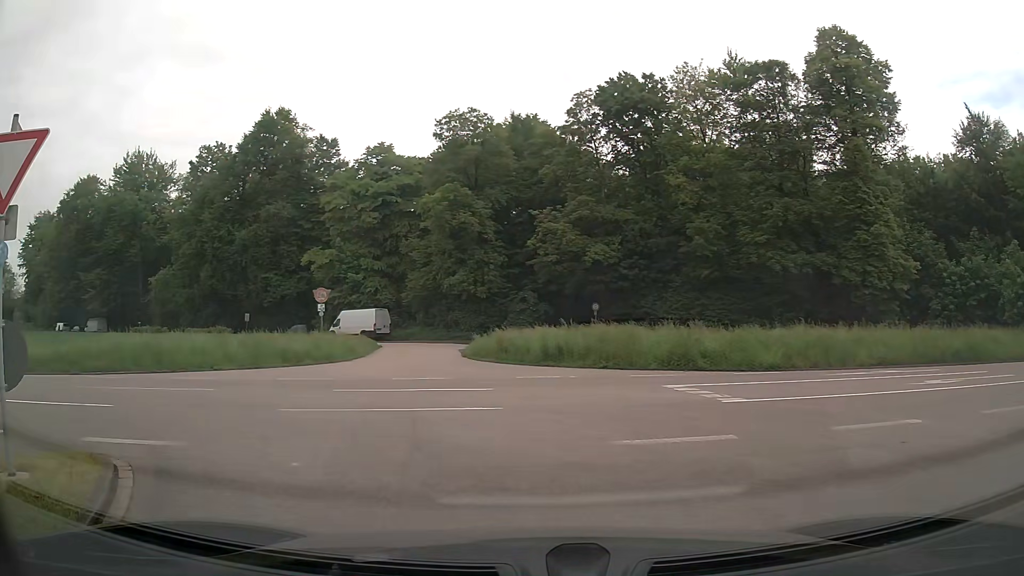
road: unclassified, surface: asphalt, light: Day
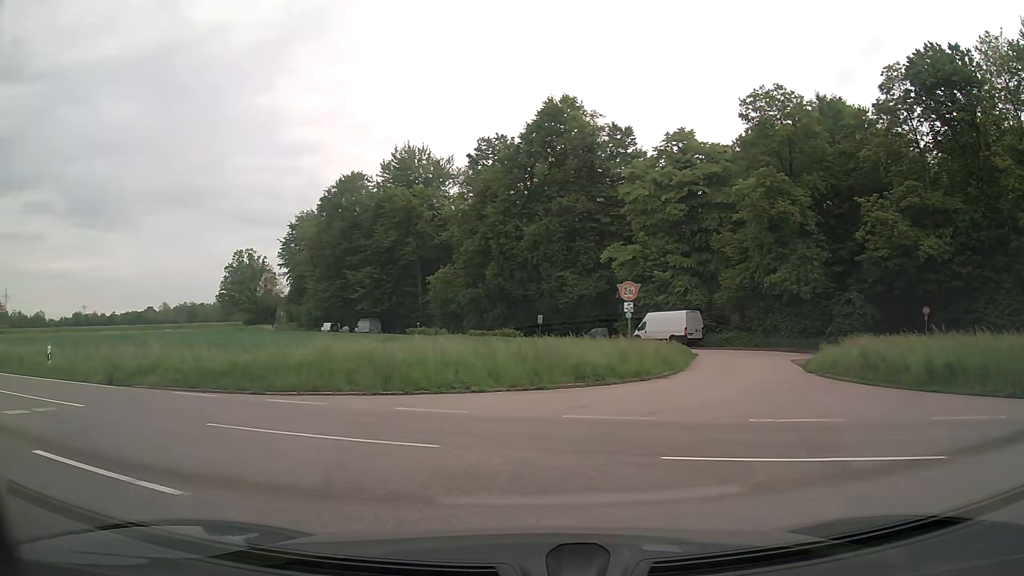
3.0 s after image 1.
(-1.4, +6.4) m; -24°
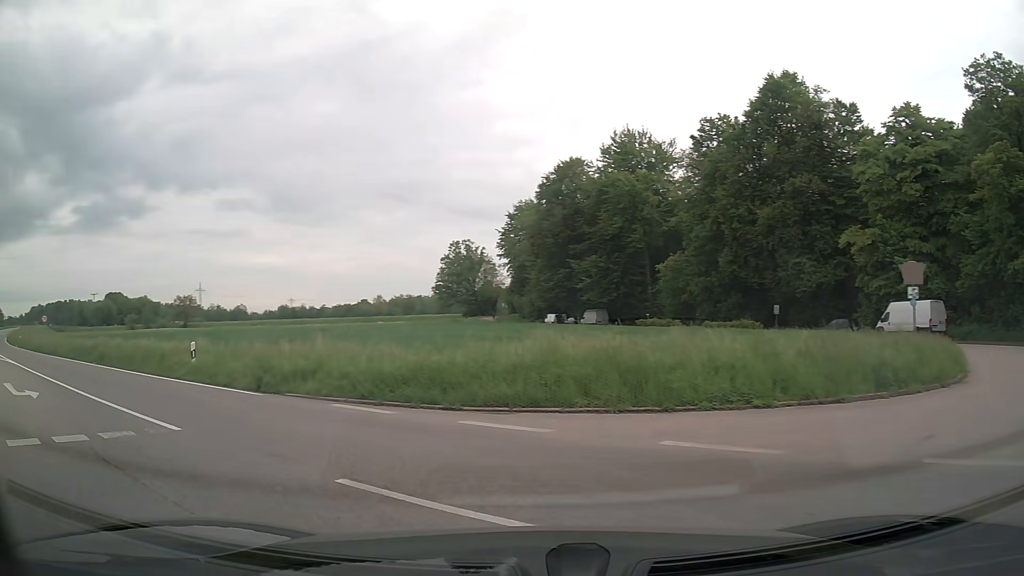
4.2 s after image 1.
(-0.8, +4.5) m; -20°
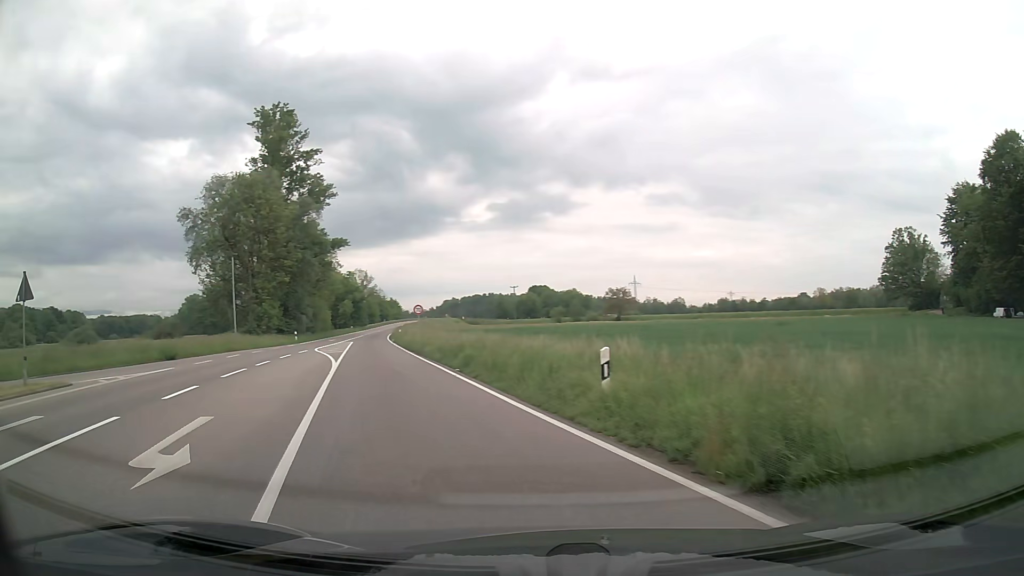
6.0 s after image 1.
(-3.2, +9.2) m; -37°
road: secondary
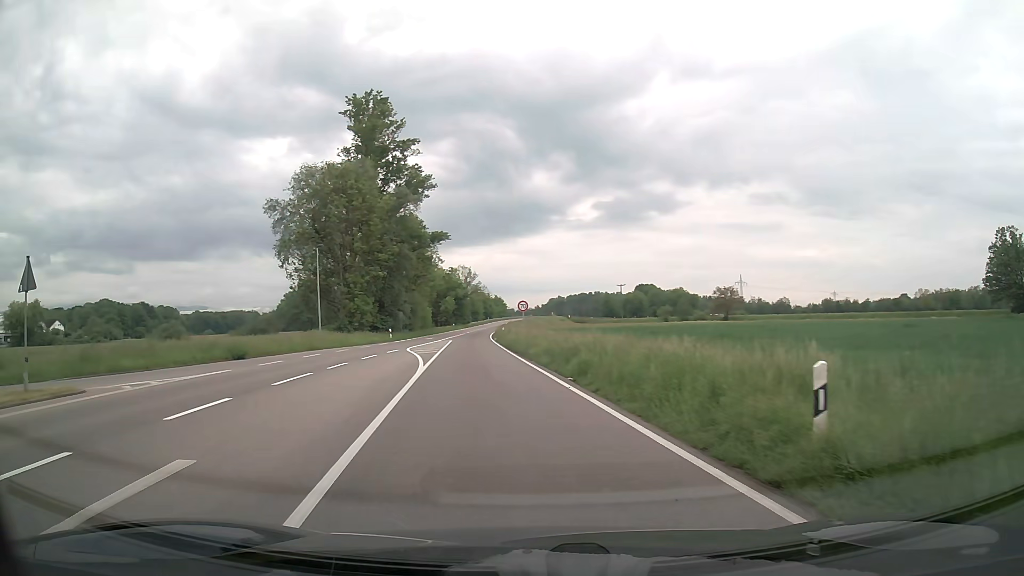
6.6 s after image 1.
(-0.3, +4.1) m; -9°
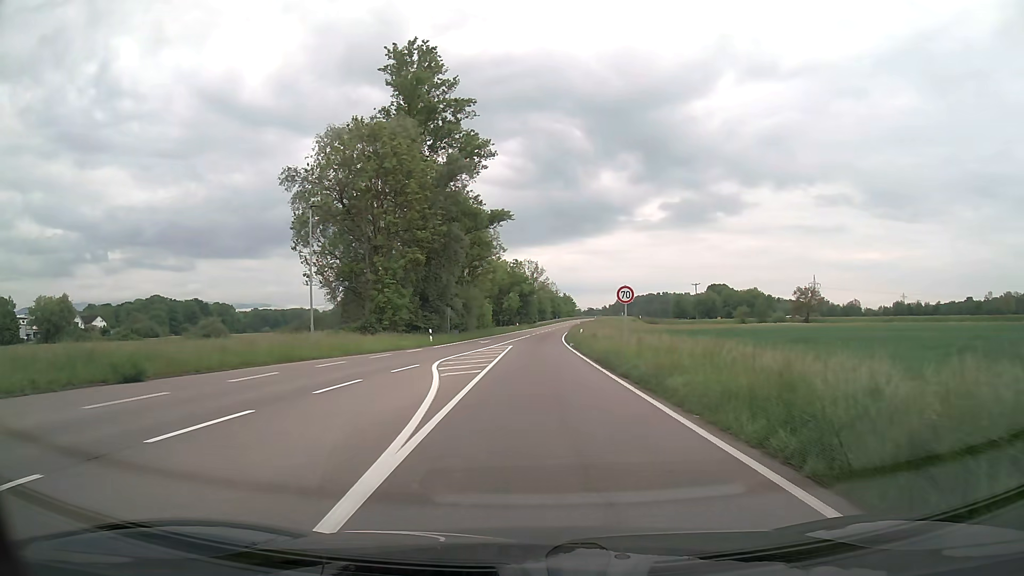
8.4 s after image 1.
(-1.0, +14.9) m; -4°
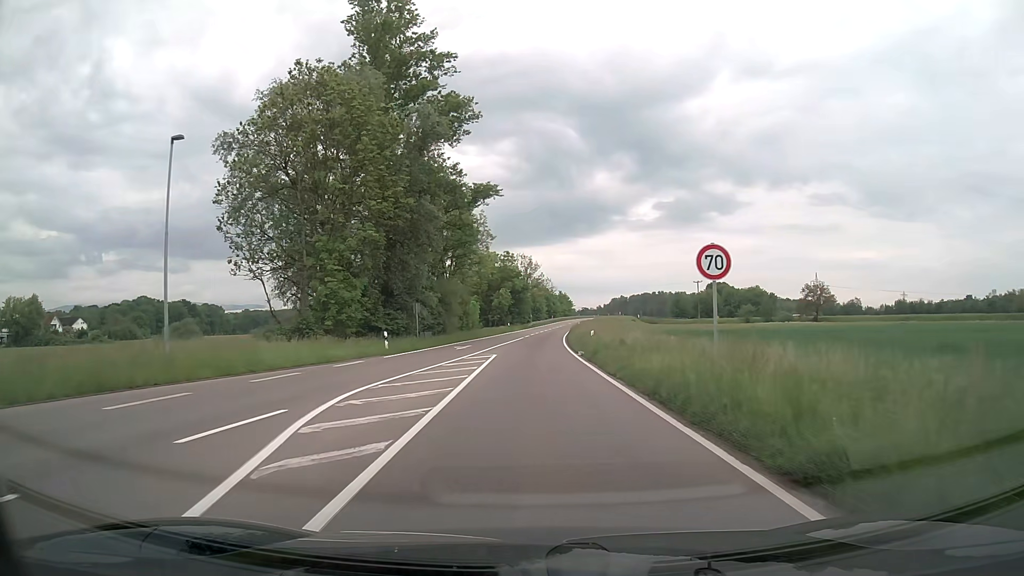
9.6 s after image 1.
(+0.1, +12.1) m; +1°
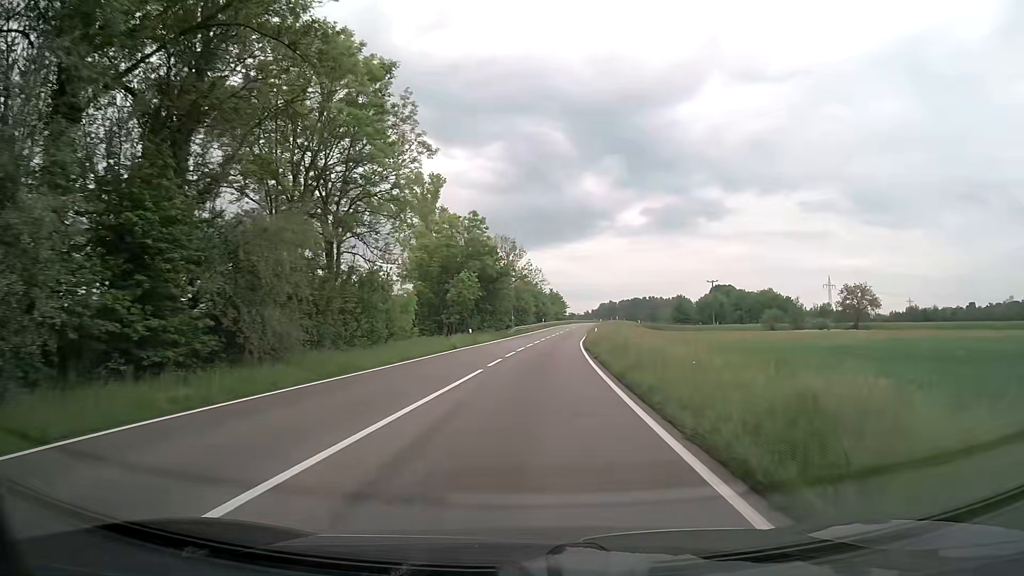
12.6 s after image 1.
(+0.3, +36.8) m; +1°
(0, +10) (0, +20) (+1, +30) (+1, +40) (+2, +50) (+3, +60) (+4, +70) (+5, +80) (+6, +90) (+7, +100) m
